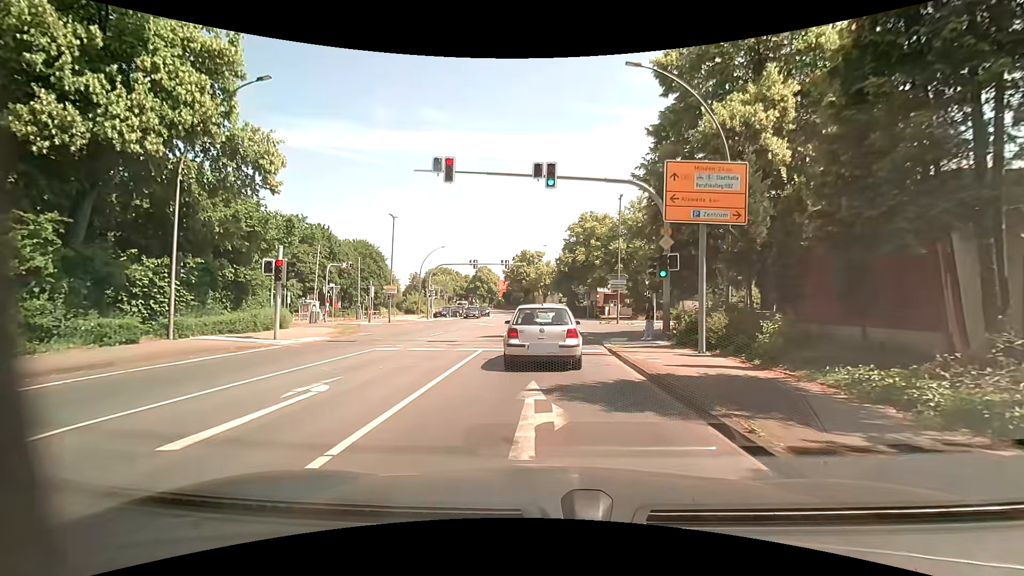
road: primary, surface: asphalt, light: Day
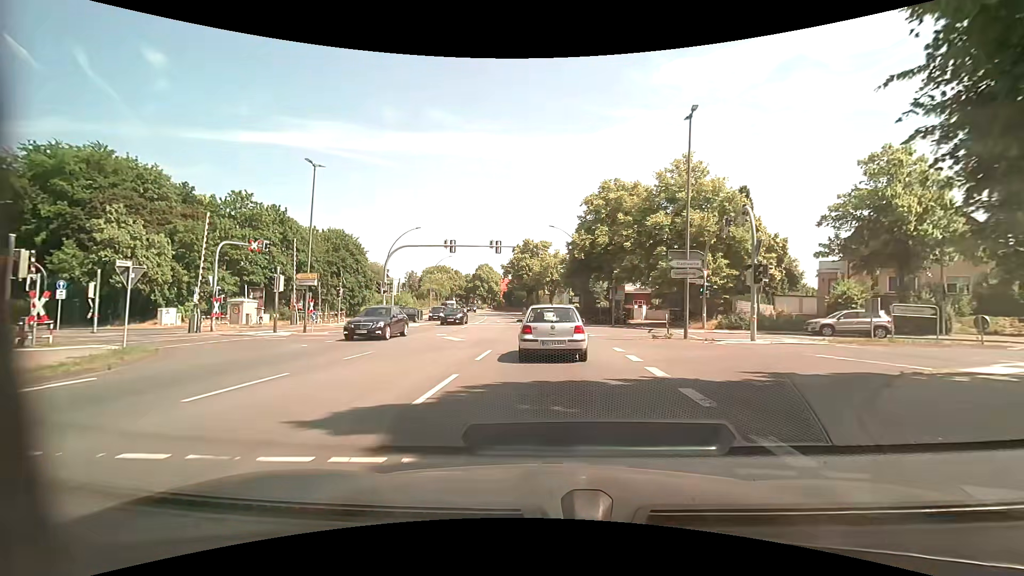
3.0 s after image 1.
(-0.2, +17.5) m; -1°
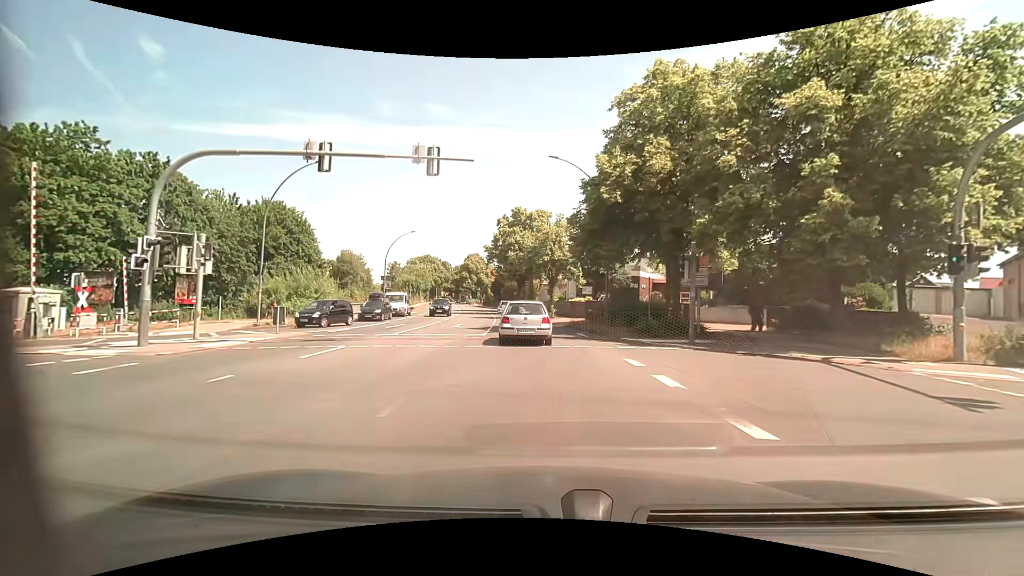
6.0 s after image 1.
(+0.2, +22.9) m; 0°
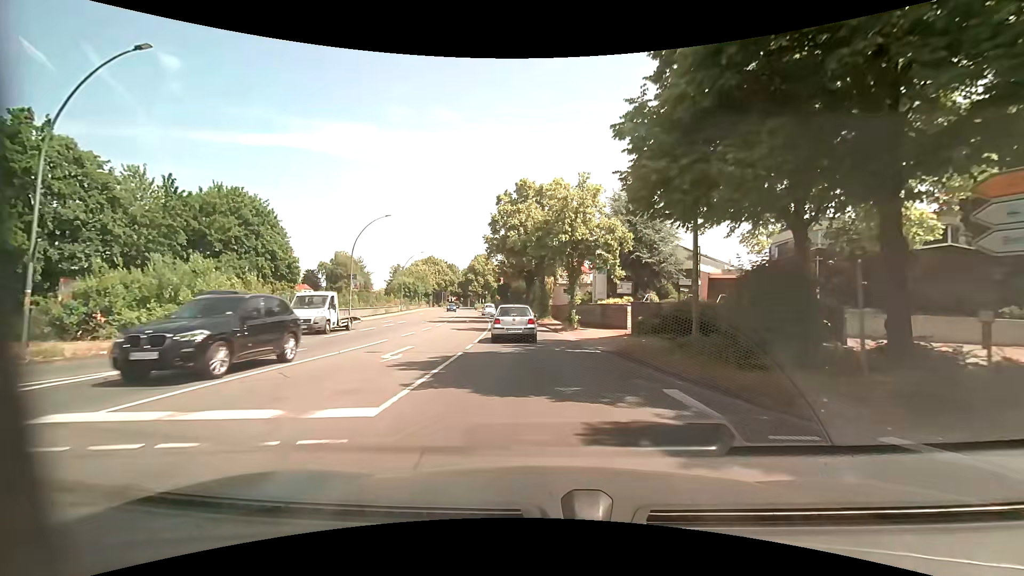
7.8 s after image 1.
(-0.1, +14.7) m; -1°
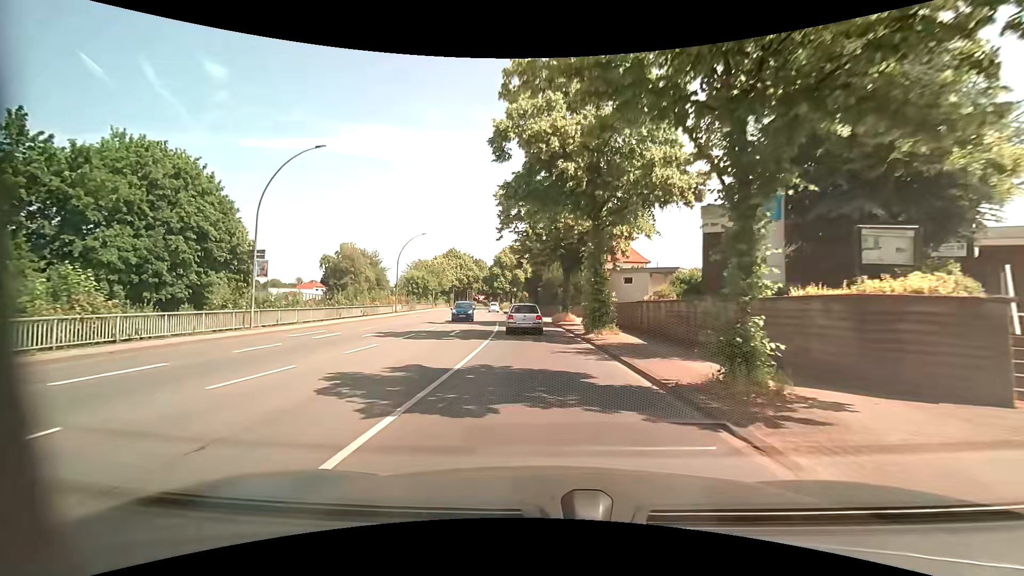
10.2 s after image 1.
(-0.9, +21.2) m; -4°
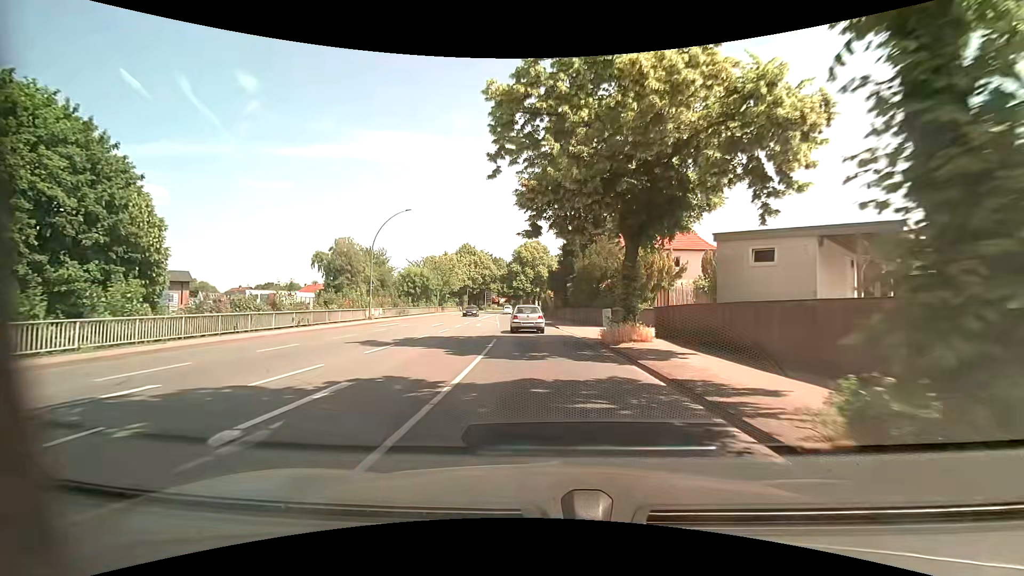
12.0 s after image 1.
(-0.4, +17.9) m; -2°
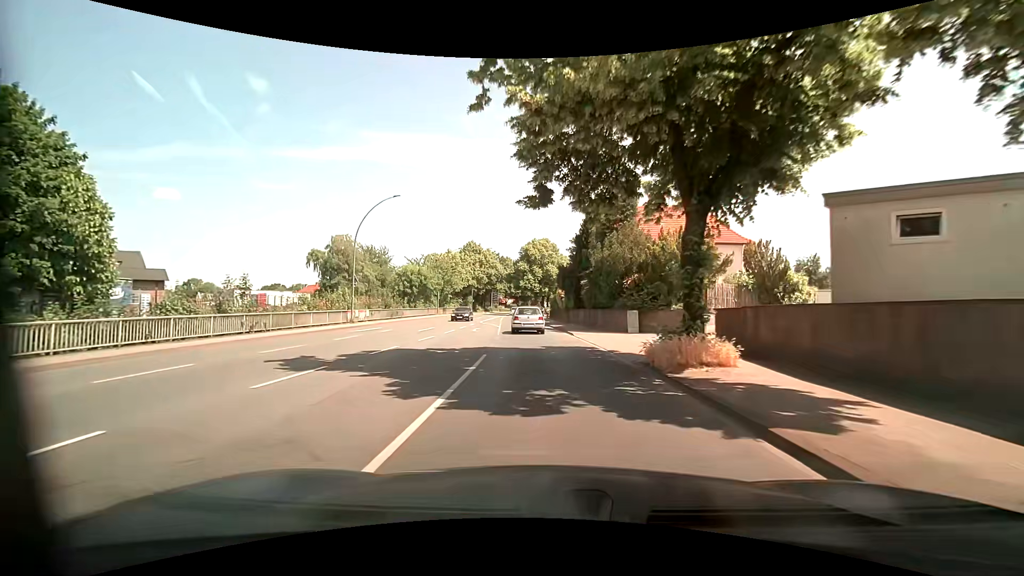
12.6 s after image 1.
(-0.2, +6.3) m; -2°
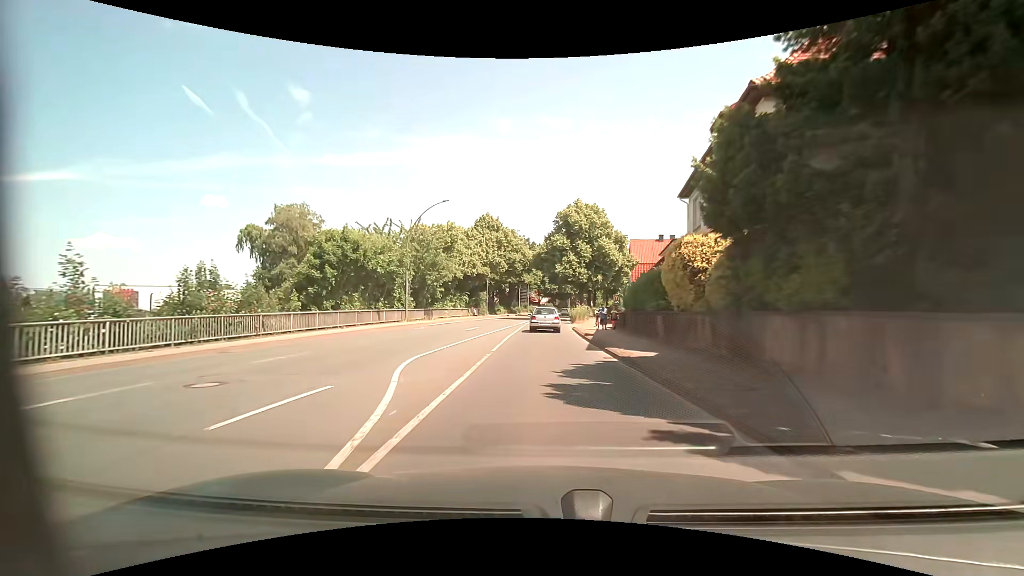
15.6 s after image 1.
(-1.2, +33.8) m; -4°
(0, +10) (0, +20) (0, +30) (0, +40) (0, +50) (0, +60) (+1, +70) (+2, +80) (+3, +90) (+4, +100) m
